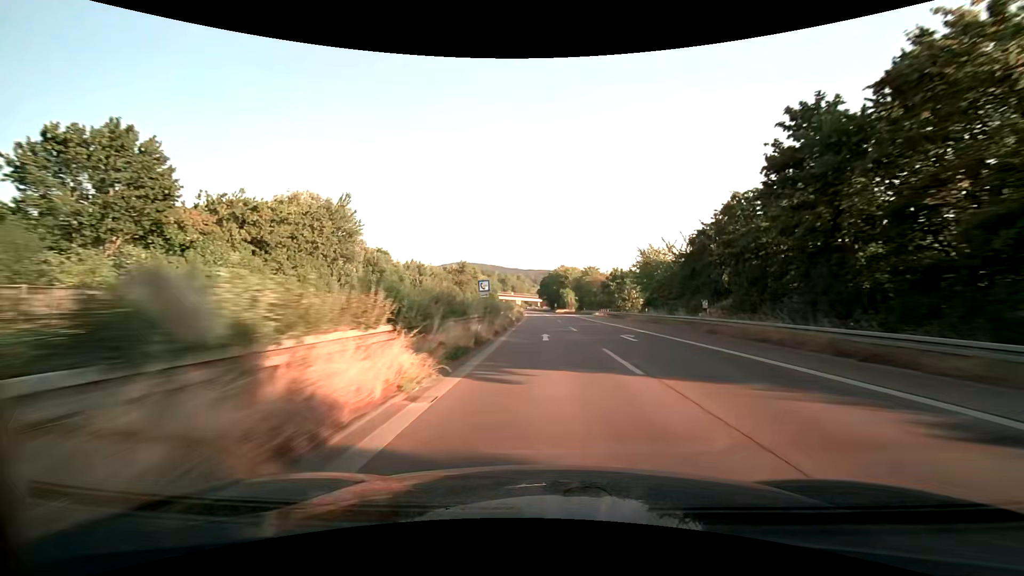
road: trunk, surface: asphalt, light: Day
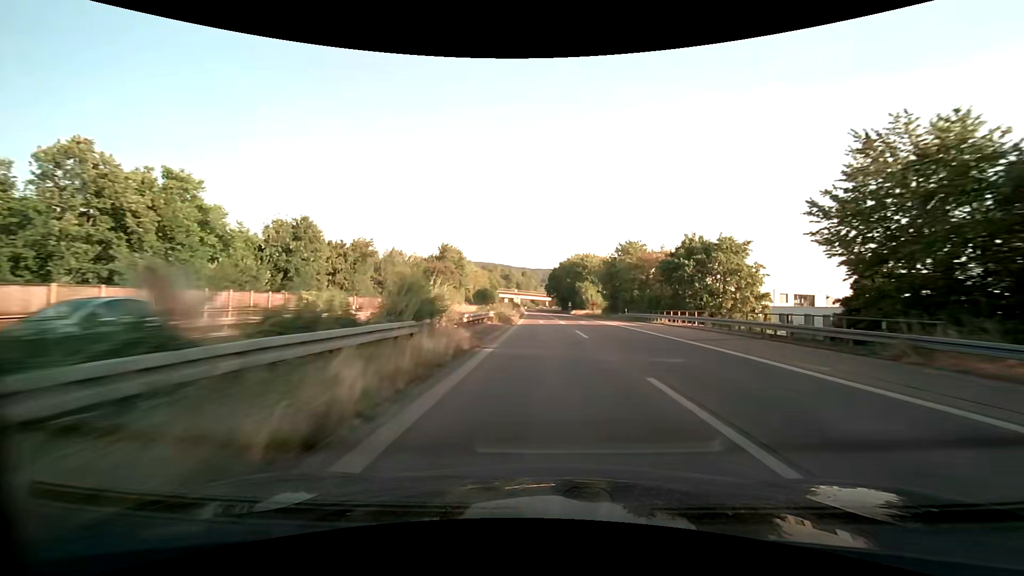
(-0.4, +42.5) m; -1°
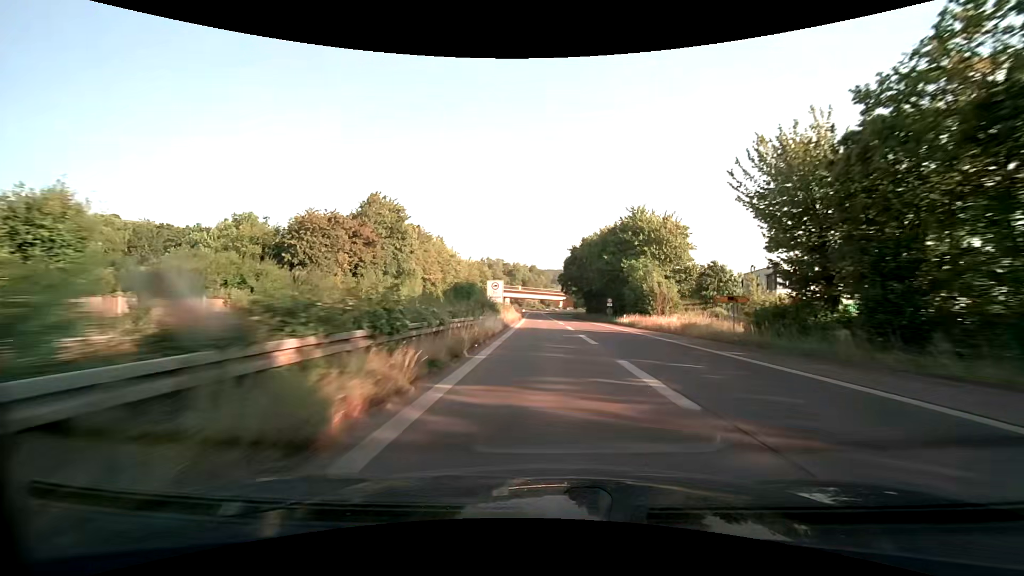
(-0.7, +56.7) m; -1°
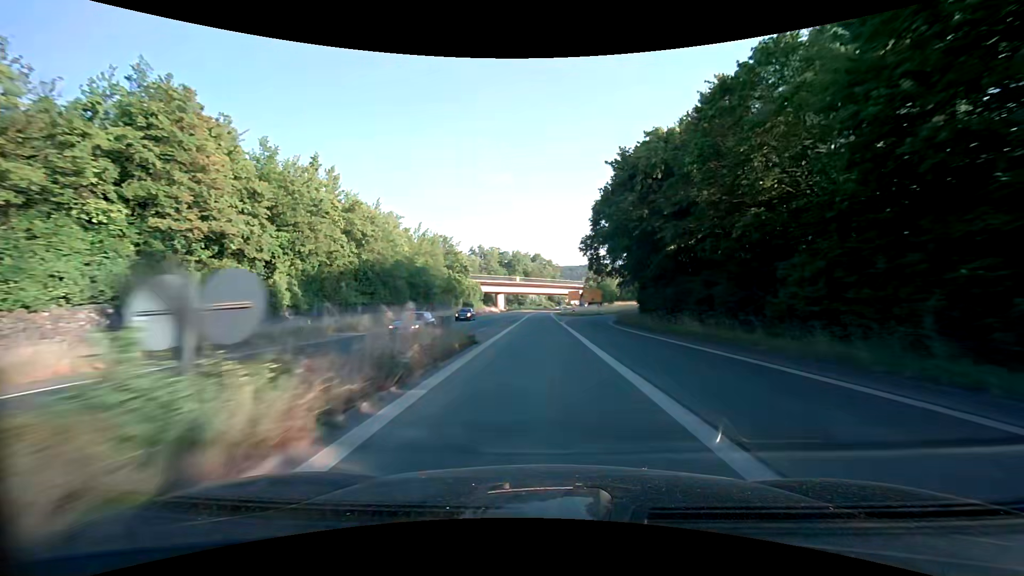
(-0.5, +56.7) m; -1°
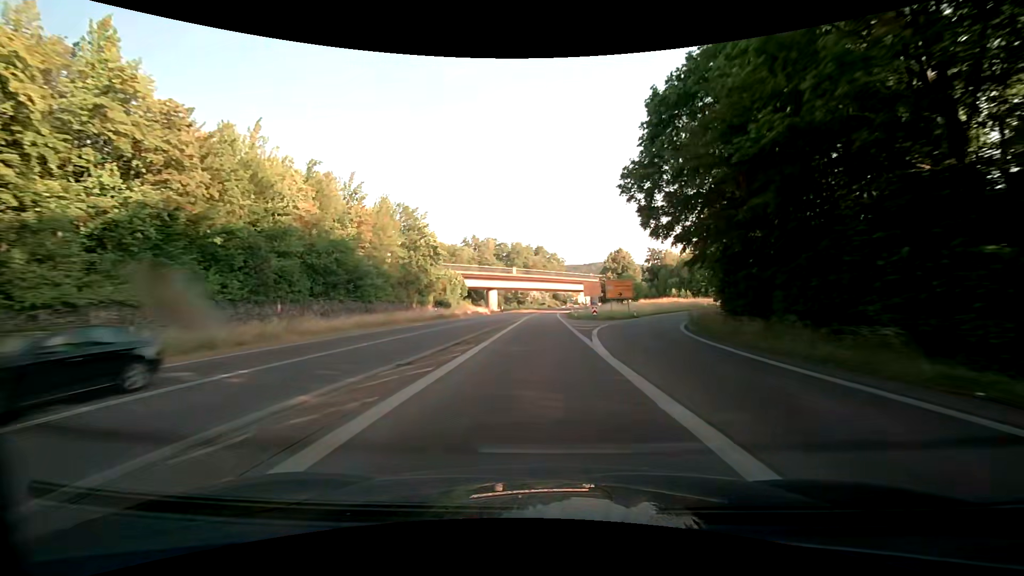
(-0.1, +28.4) m; 0°
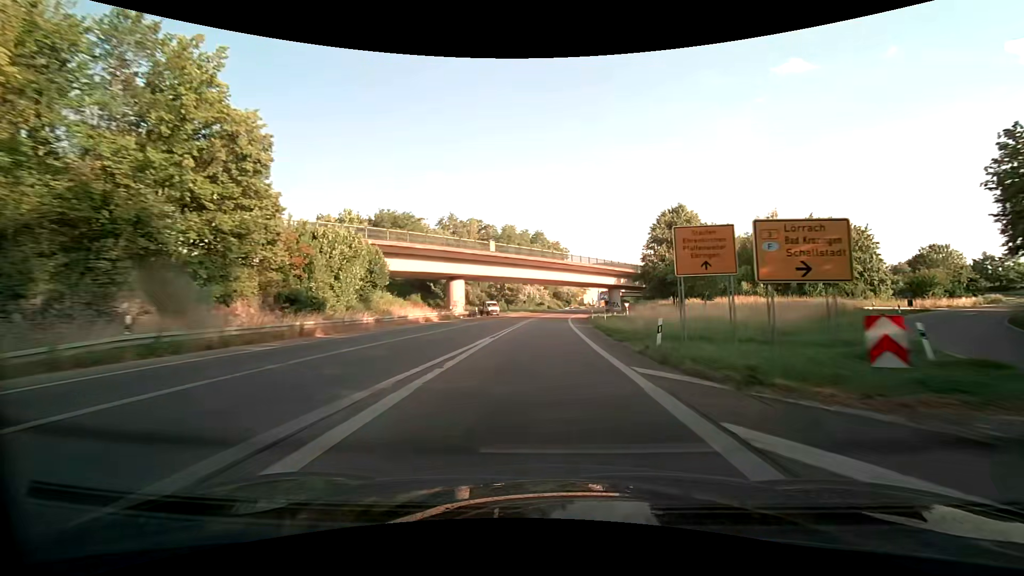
(-0.2, +42.6) m; 0°
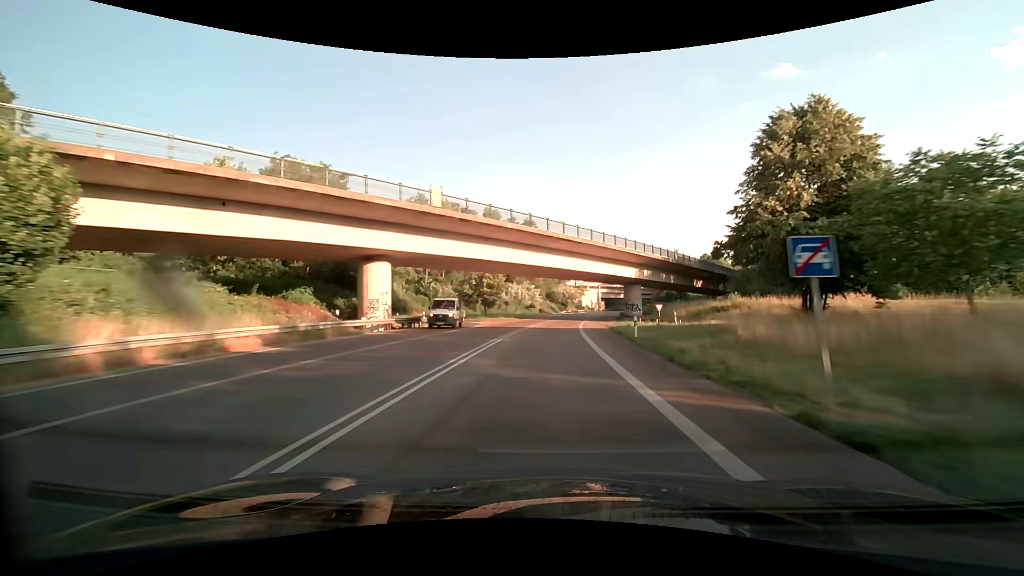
(+0.3, +28.4) m; +1°
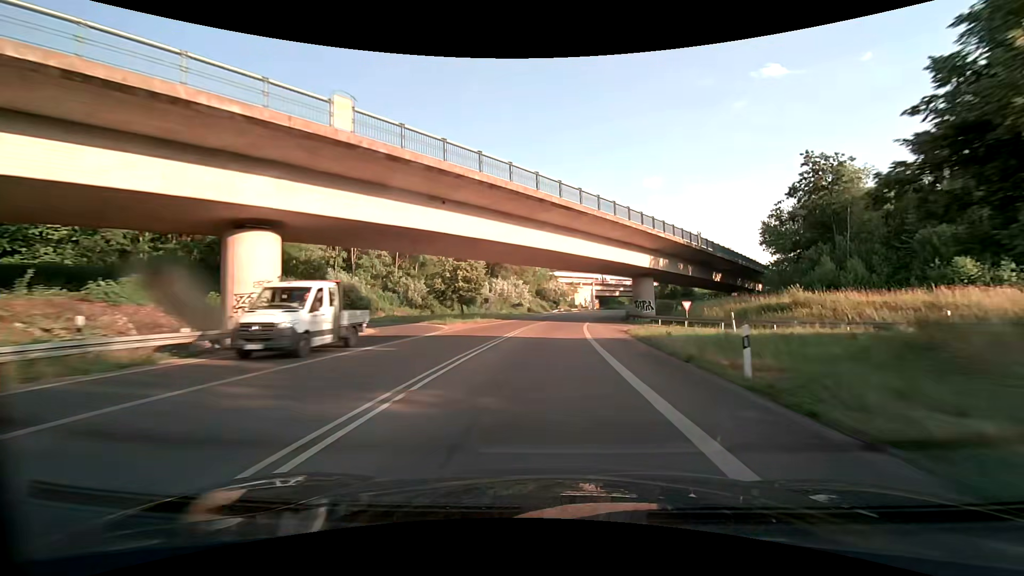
(+0.1, +14.2) m; +1°
(0, +10) (0, +20) (+1, +30) (+2, +40) (+3, +50) (+4, +60) (+5, +70) (+7, +80) (+9, +89) (+11, +99) m
